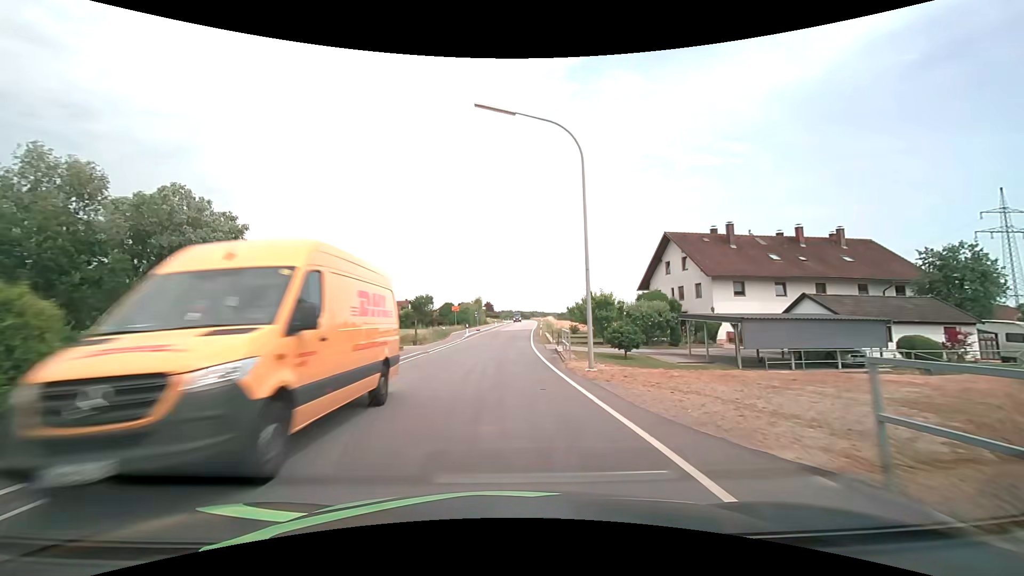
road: secondary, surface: asphalt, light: Day
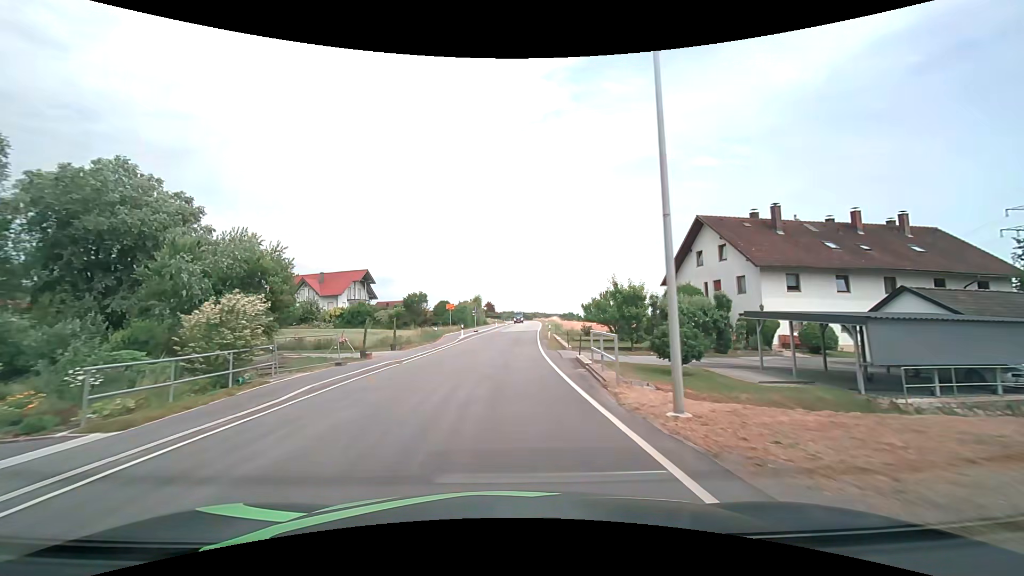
(0.0, +7.5) m; 0°
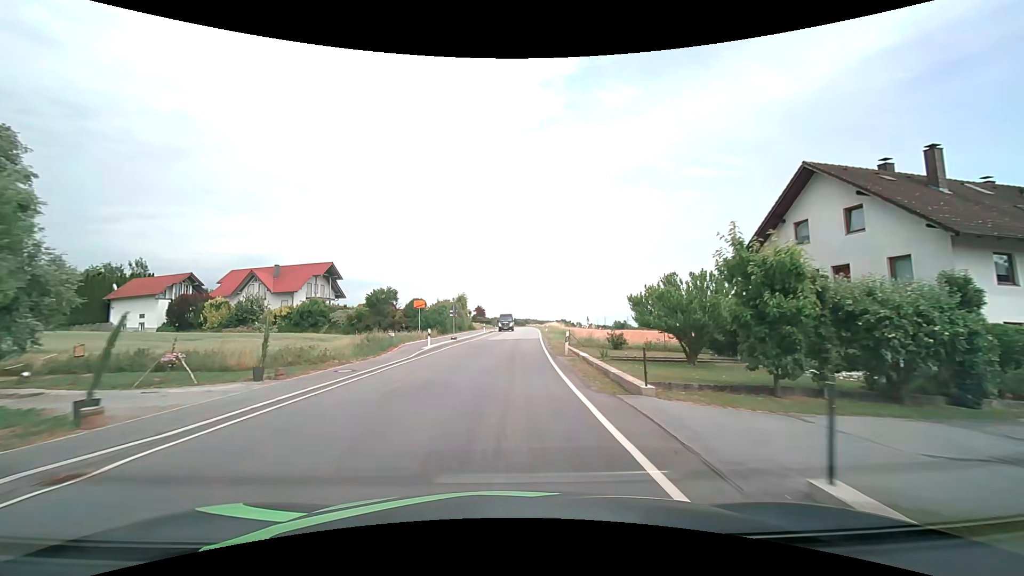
(0.0, +15.0) m; +1°
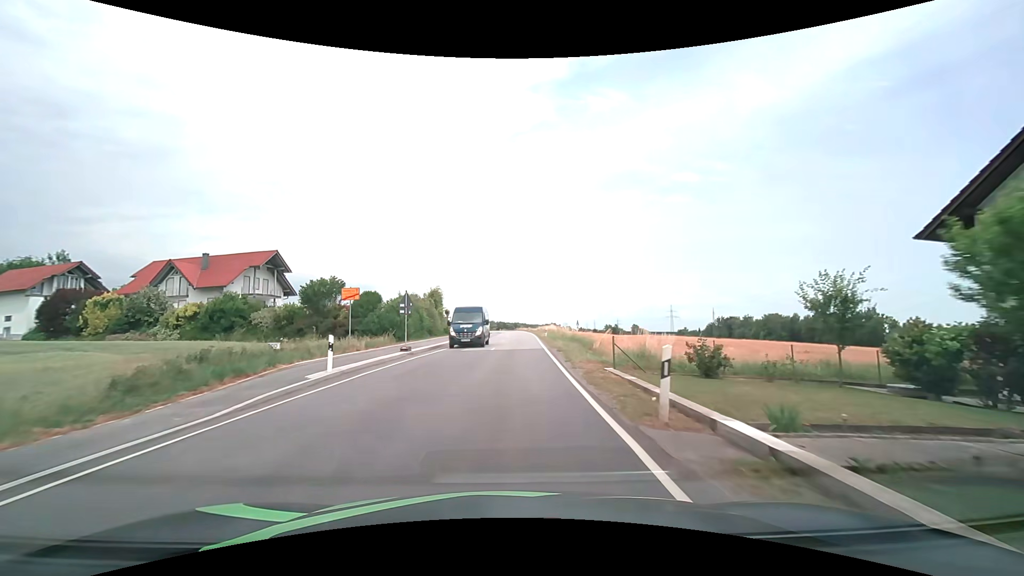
(+0.2, +15.0) m; +2°
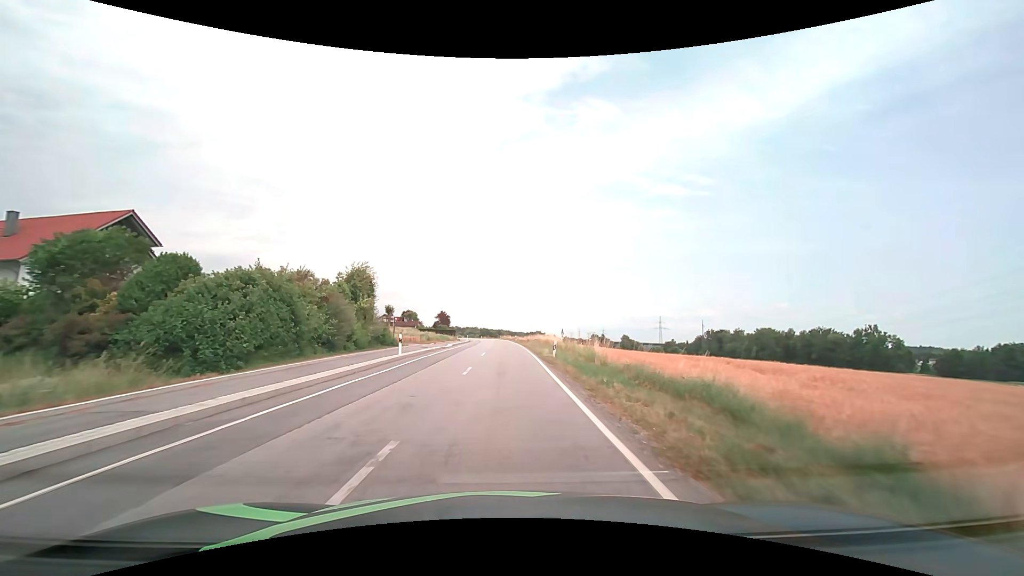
(+0.3, +21.8) m; +2°
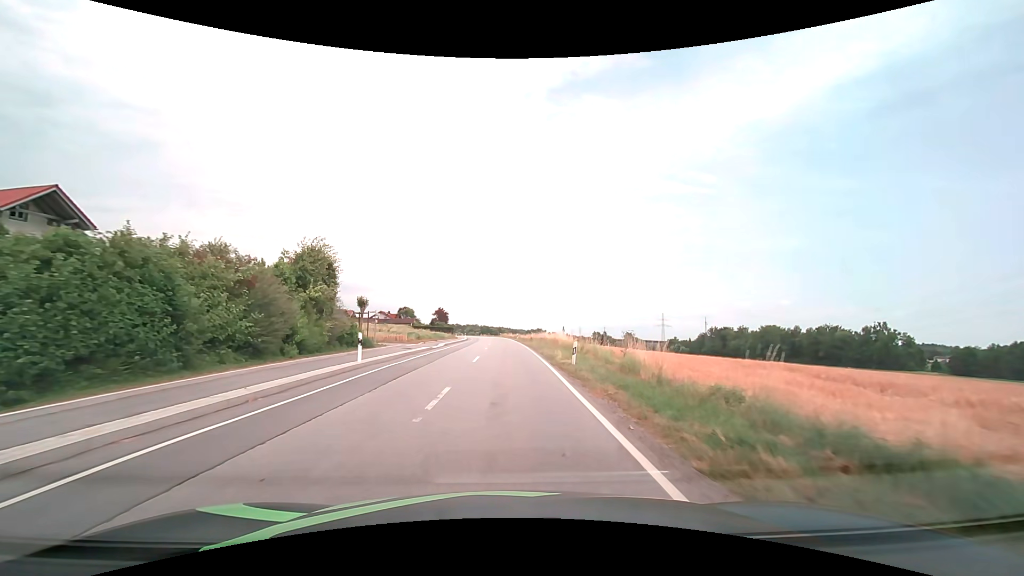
(0.0, +7.1) m; 0°
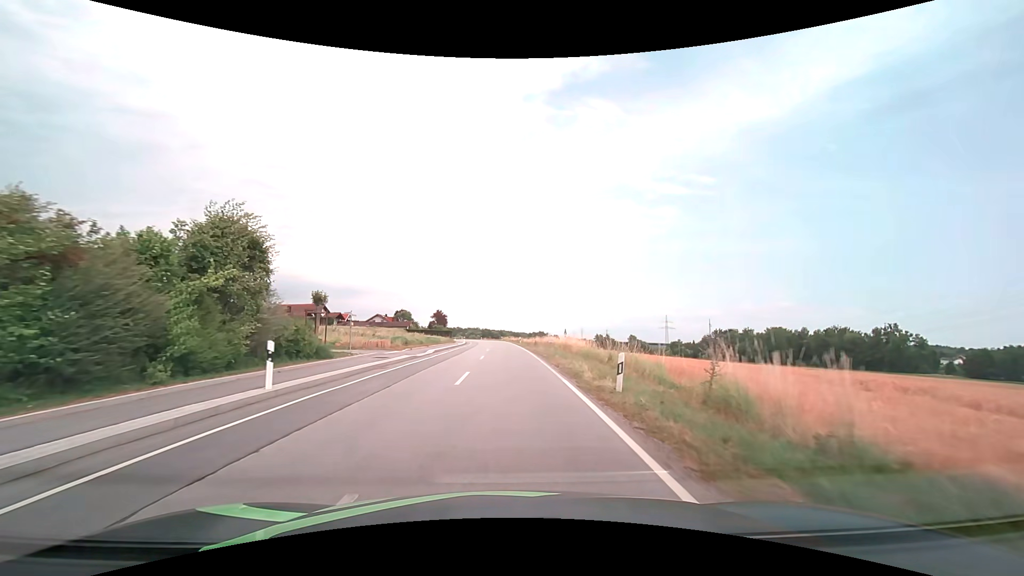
(0.0, +7.1) m; 0°
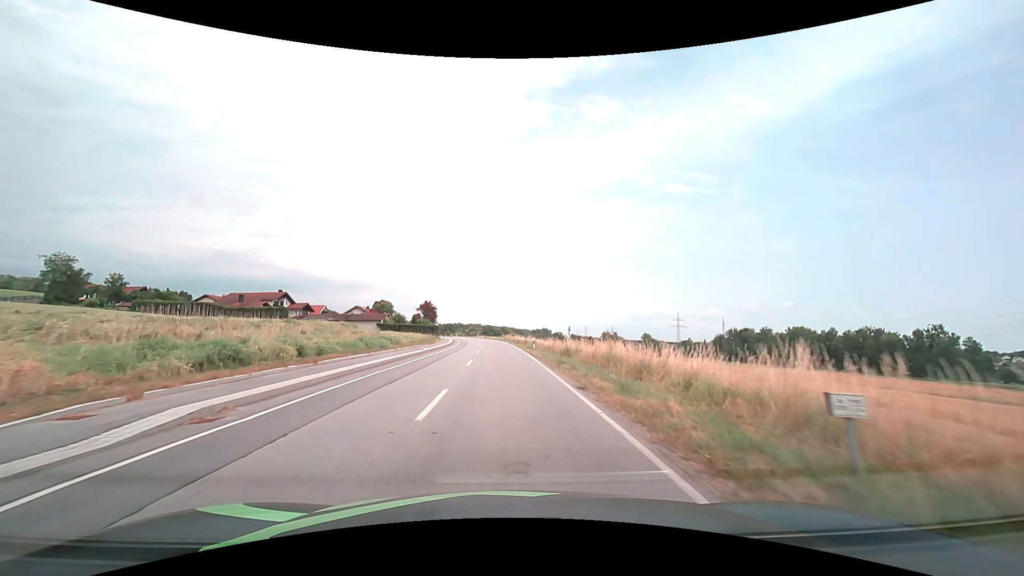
(-0.1, +29.1) m; 0°
(0, +10) (0, +20) (0, +30) (-1, +40) (-1, +50) (-1, +60) (-2, +70) (-3, +80) (-4, +90) (-5, +100) m
